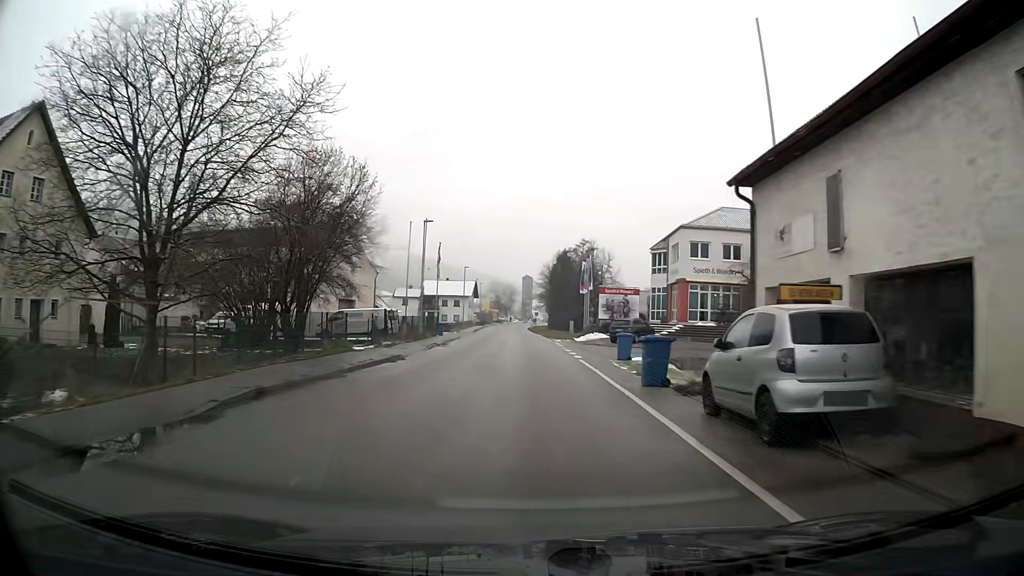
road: primary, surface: asphalt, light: Day
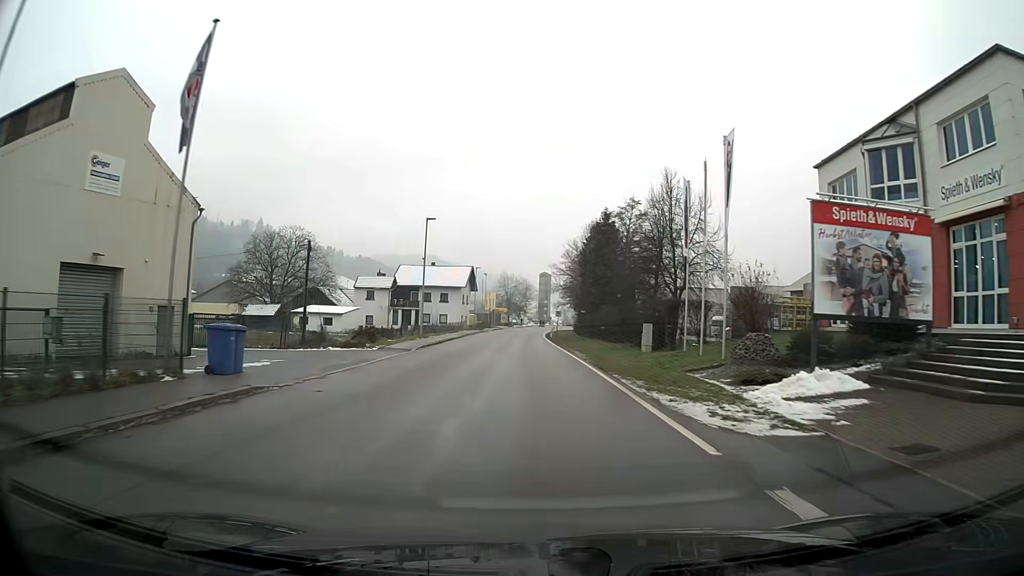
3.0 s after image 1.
(-0.3, +39.9) m; -1°
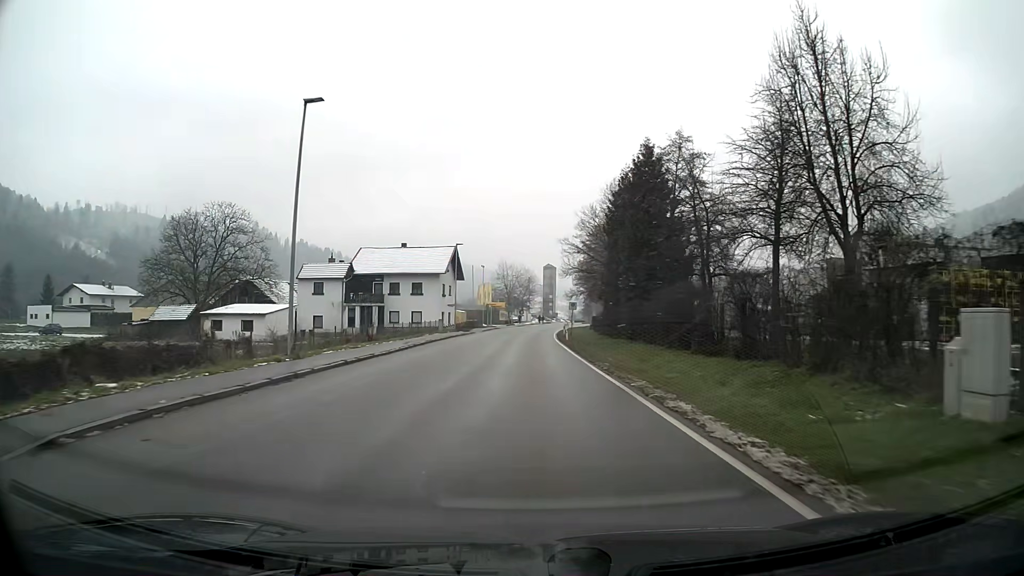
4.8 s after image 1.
(0.0, +24.2) m; 0°
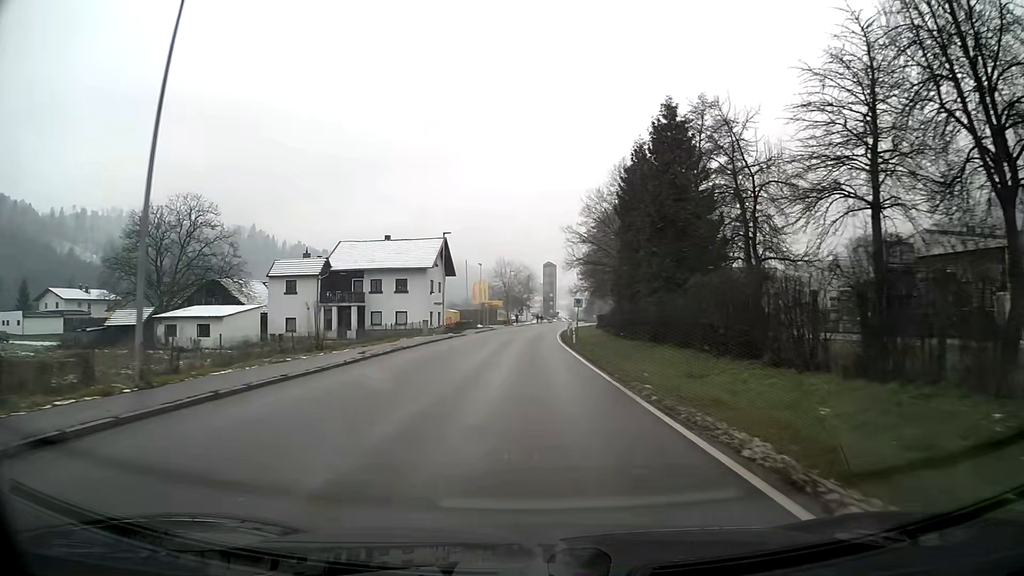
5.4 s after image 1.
(0.0, +8.0) m; 0°
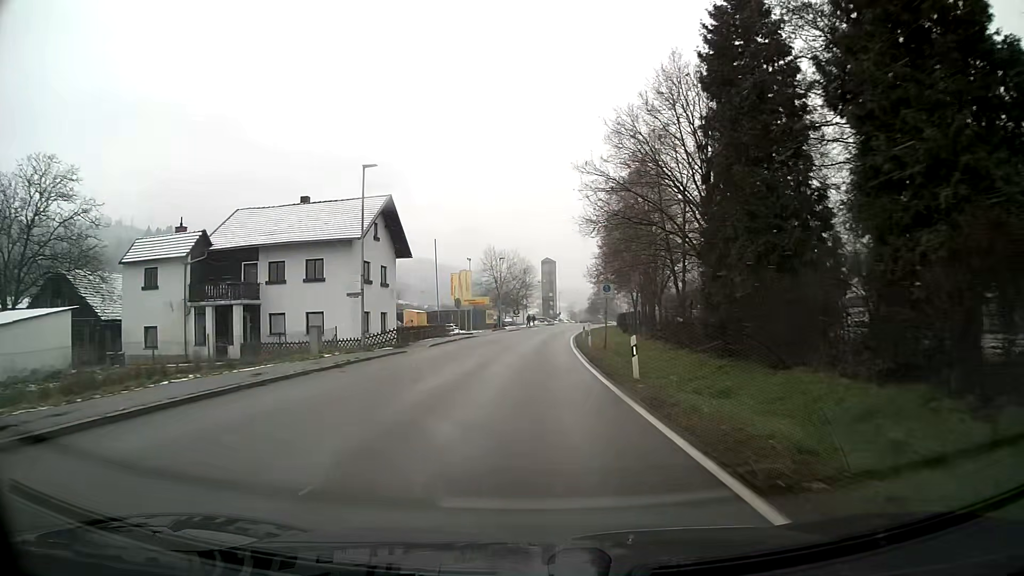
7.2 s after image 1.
(0.0, +23.9) m; 0°
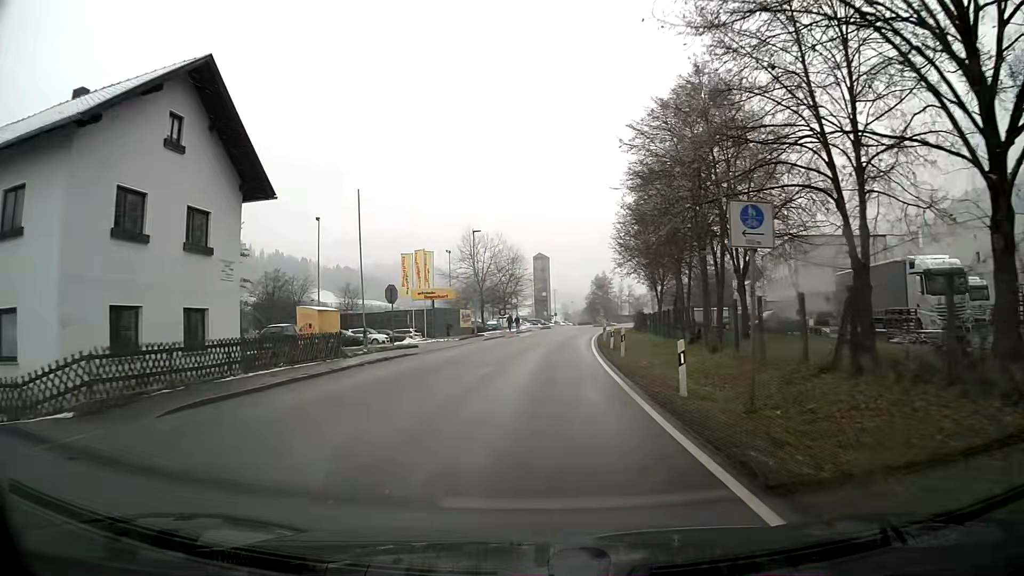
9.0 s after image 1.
(+0.4, +23.8) m; +1°
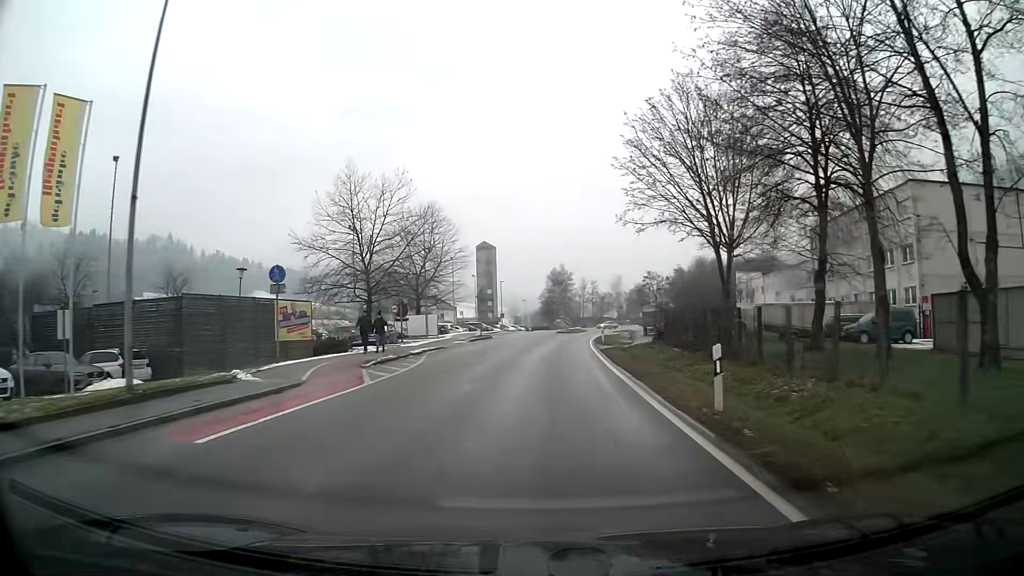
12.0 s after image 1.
(+1.1, +39.3) m; +4°
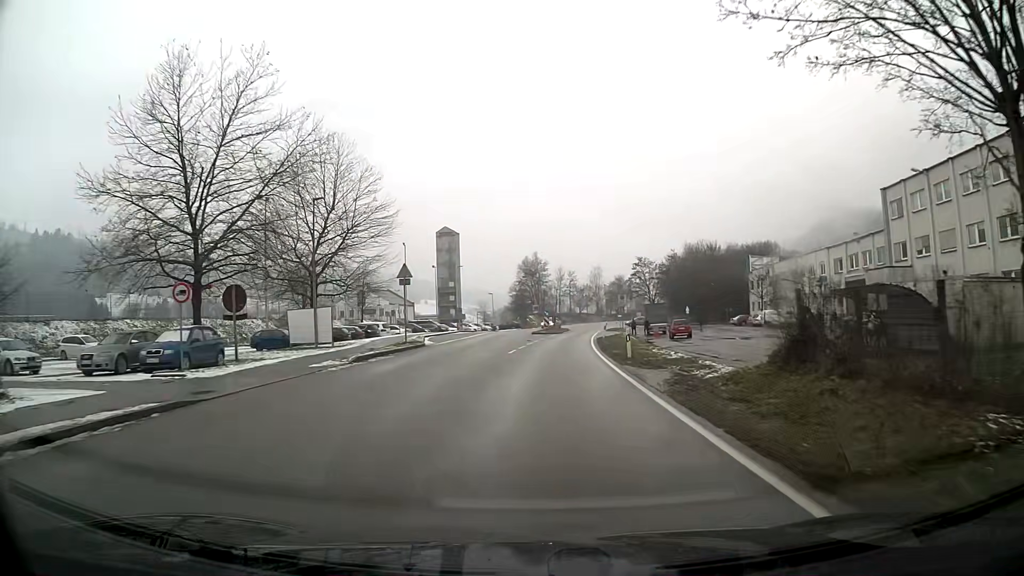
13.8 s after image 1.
(+0.5, +23.4) m; +3°
(0, +10) (+1, +20) (+1, +30) (+2, +40) (+3, +50) (+4, +60) (+5, +70) (+6, +80) (+8, +90) (+9, +99) m
